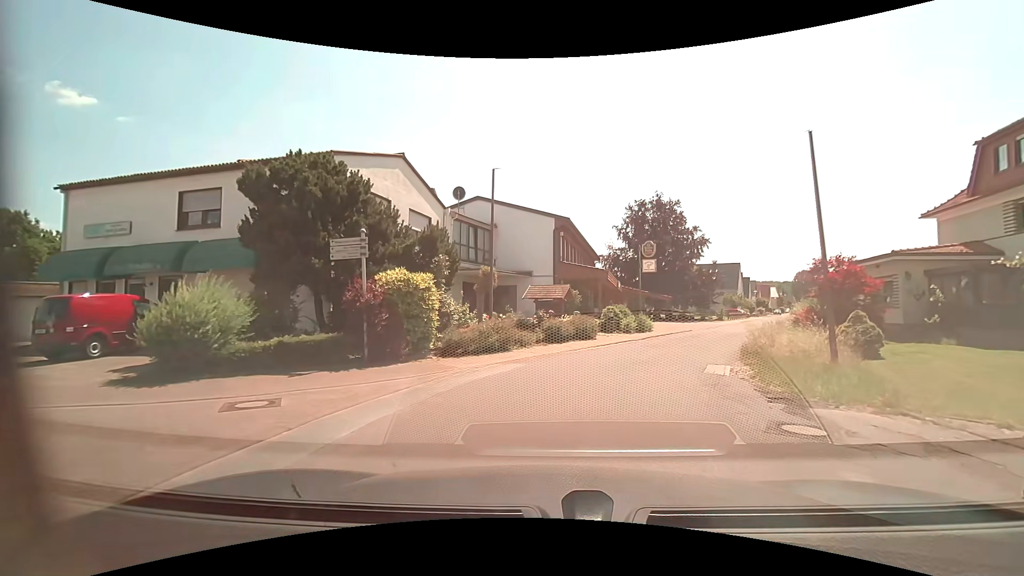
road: residential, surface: asphalt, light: Day
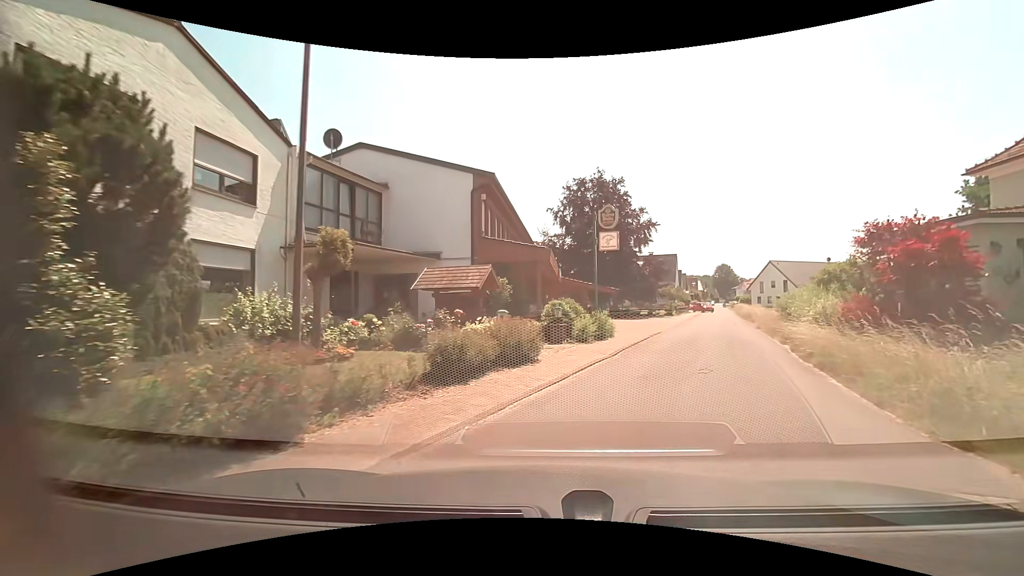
(+0.6, +9.8) m; +9°
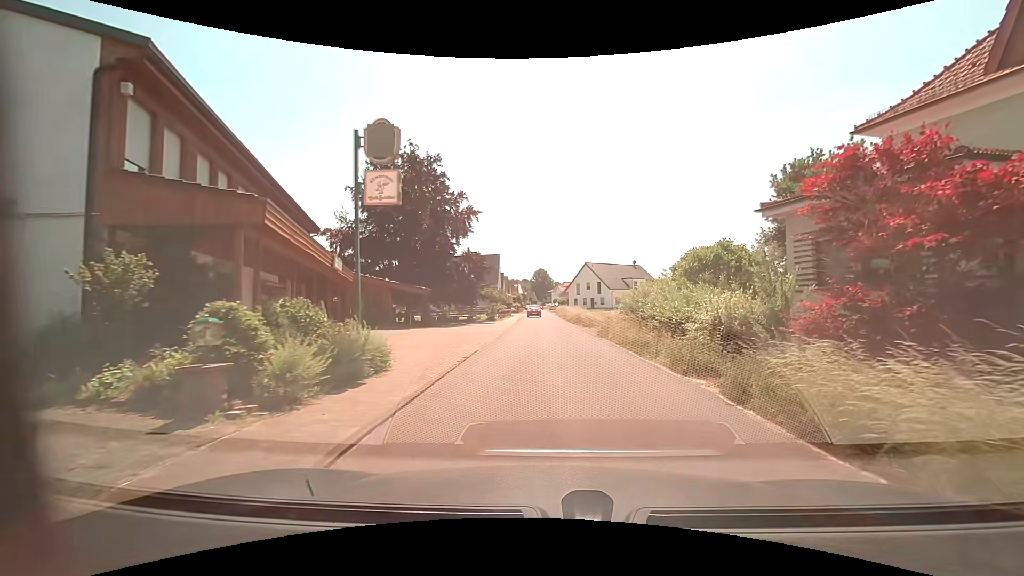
(+1.6, +9.6) m; +19°
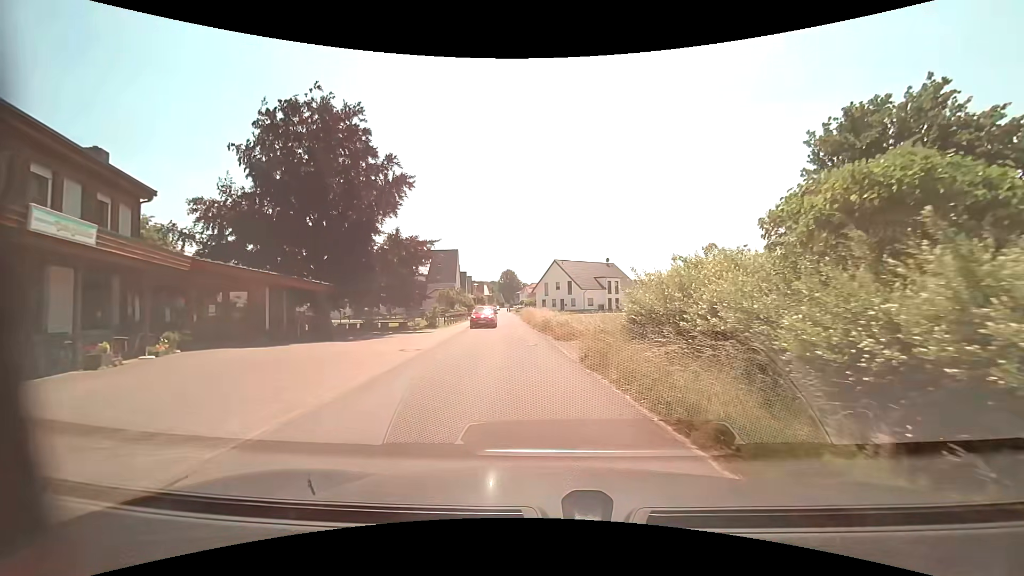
(+0.6, +10.7) m; +4°
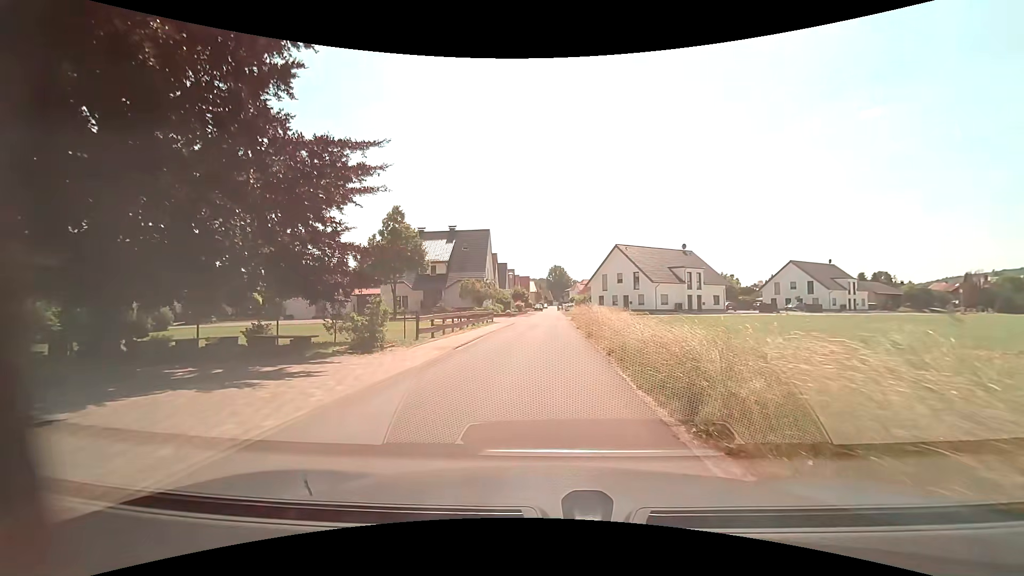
(-0.9, +19.0) m; -7°
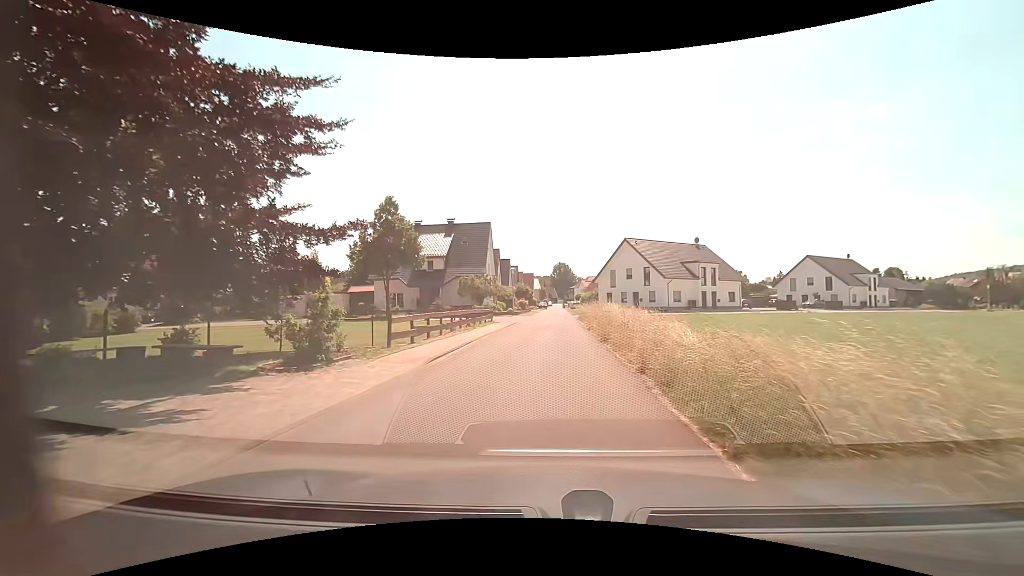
(0.0, +3.8) m; +1°
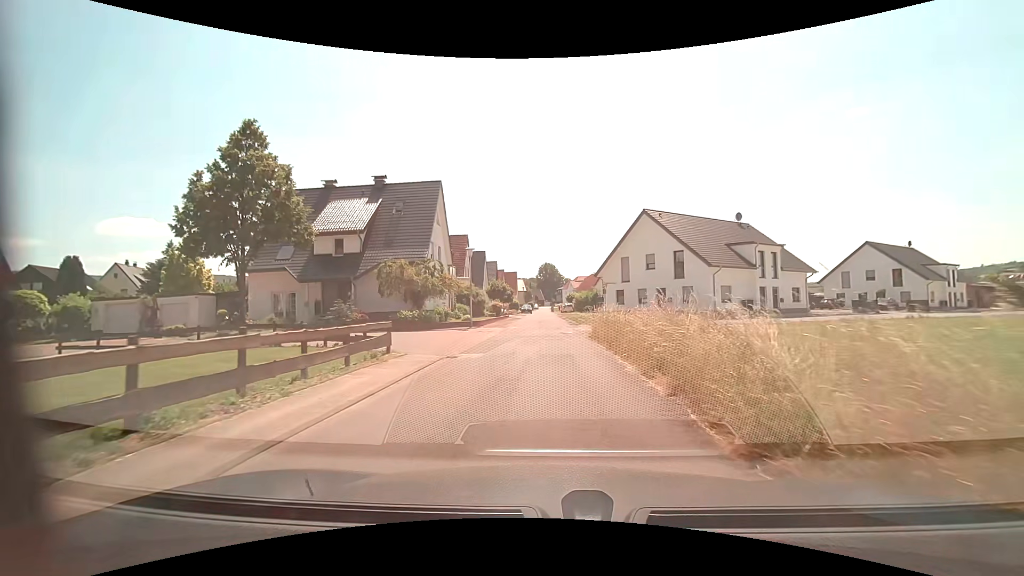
(+0.3, +21.1) m; +1°
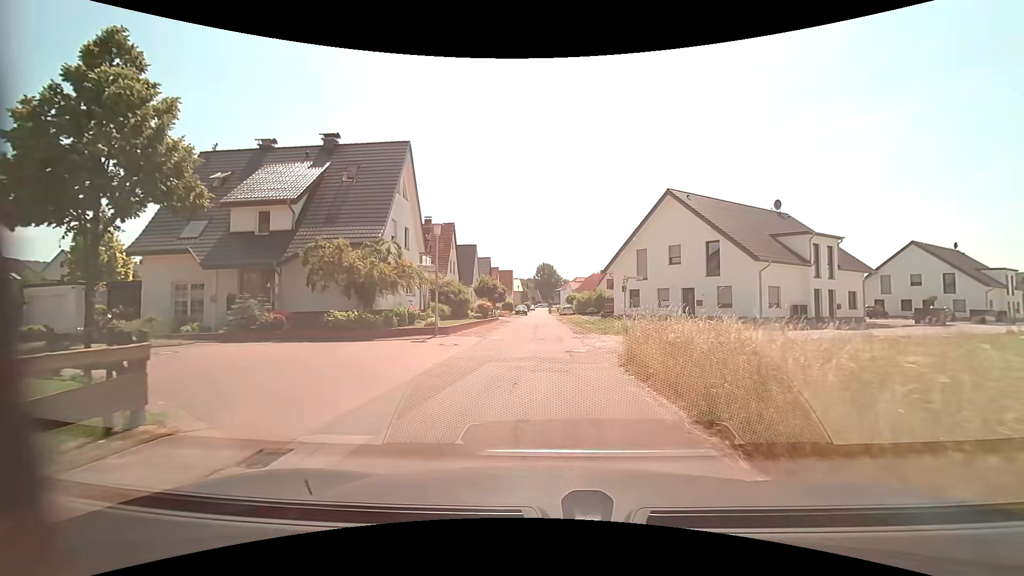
(0.0, +8.9) m; 0°
(0, +10) (0, +20) (0, +30) (0, +40) (0, +50) (0, +60) (0, +70) (0, +80) (0, +90) (0, +100) m
